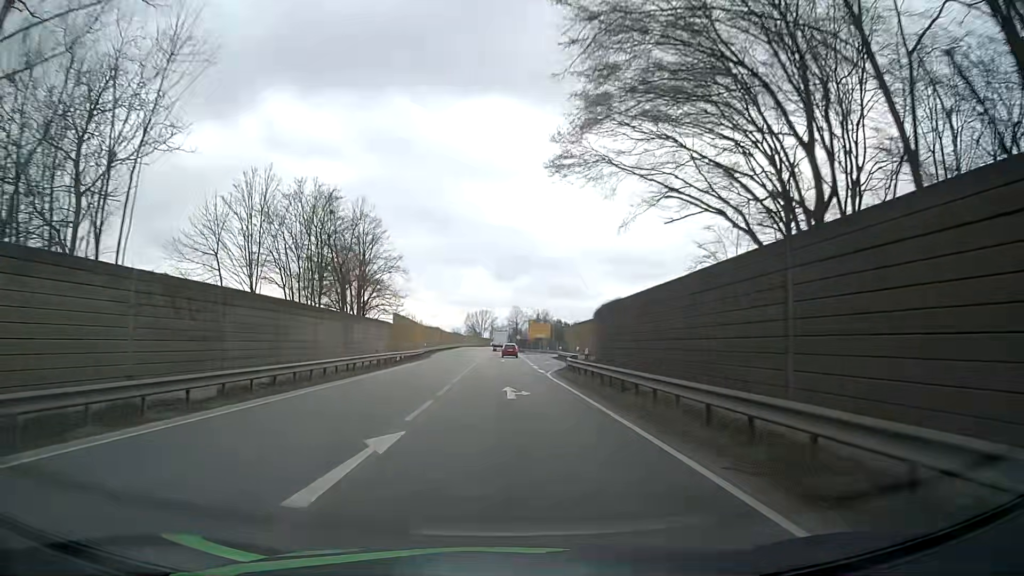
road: primary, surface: asphalt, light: Day
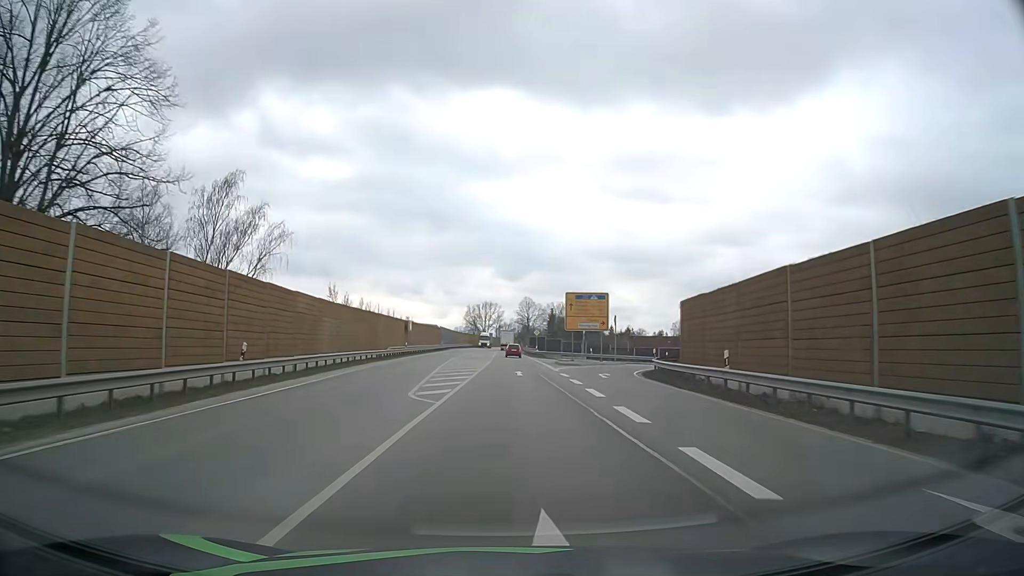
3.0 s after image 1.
(-1.2, +52.0) m; -2°
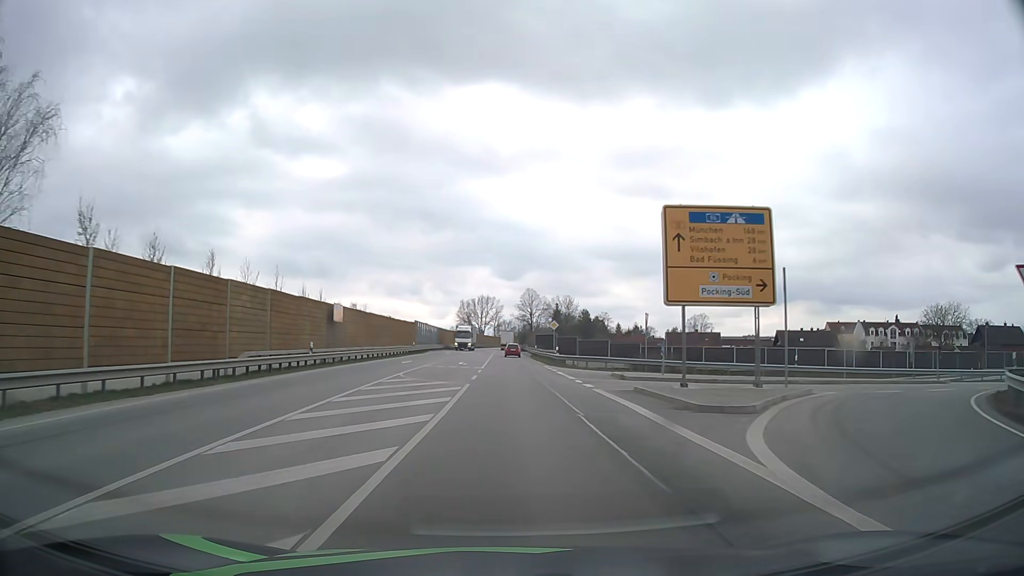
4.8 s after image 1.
(+0.1, +31.9) m; 0°
